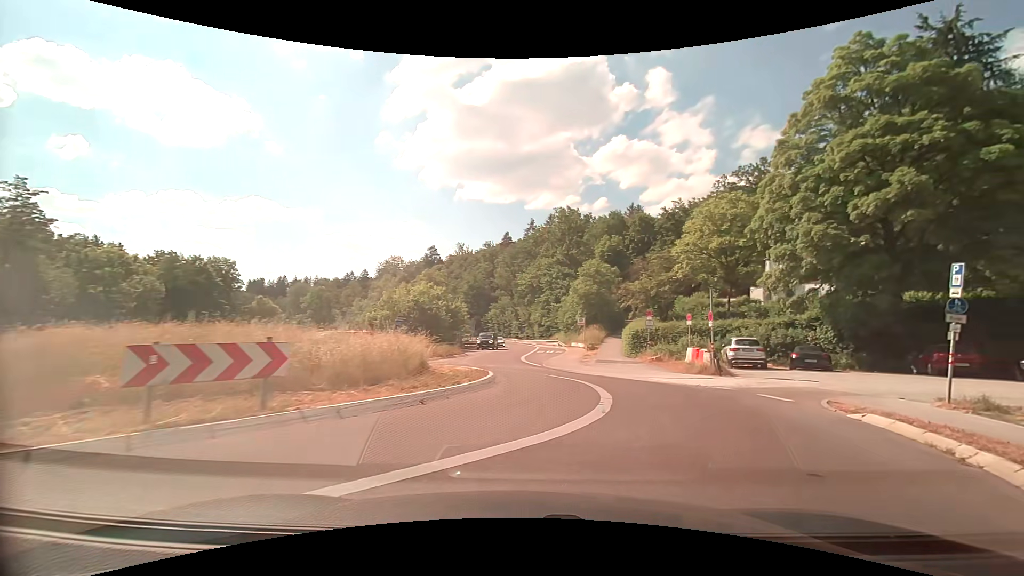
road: secondary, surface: asphalt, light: Day
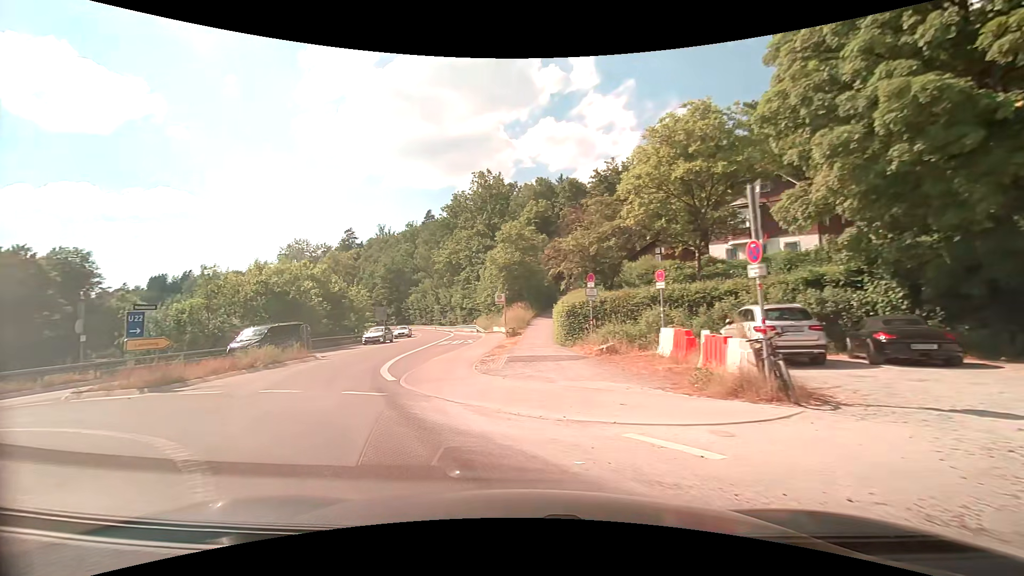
(+2.6, +13.9) m; +6°
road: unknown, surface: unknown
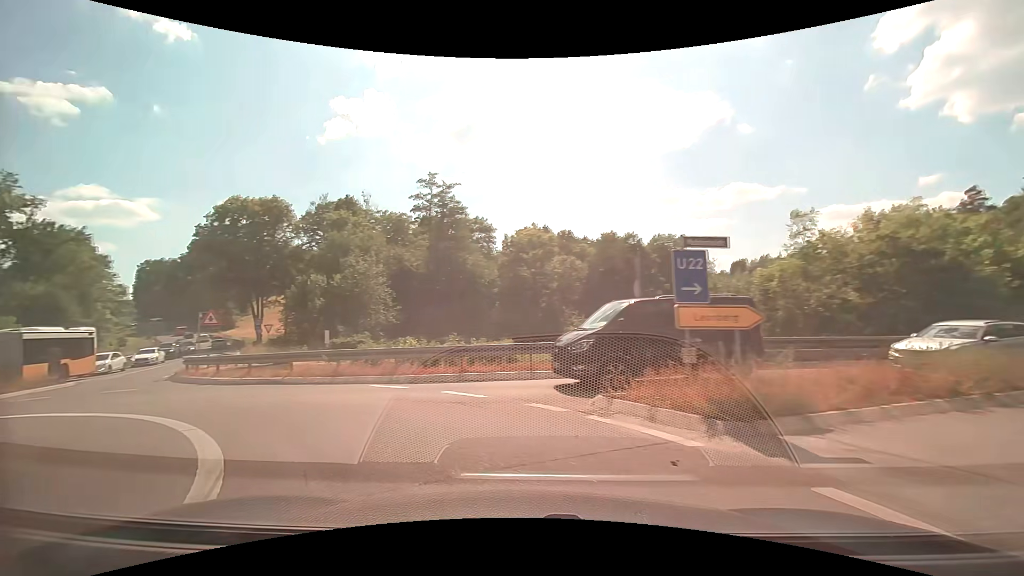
(-5.8, +11.0) m; -59°
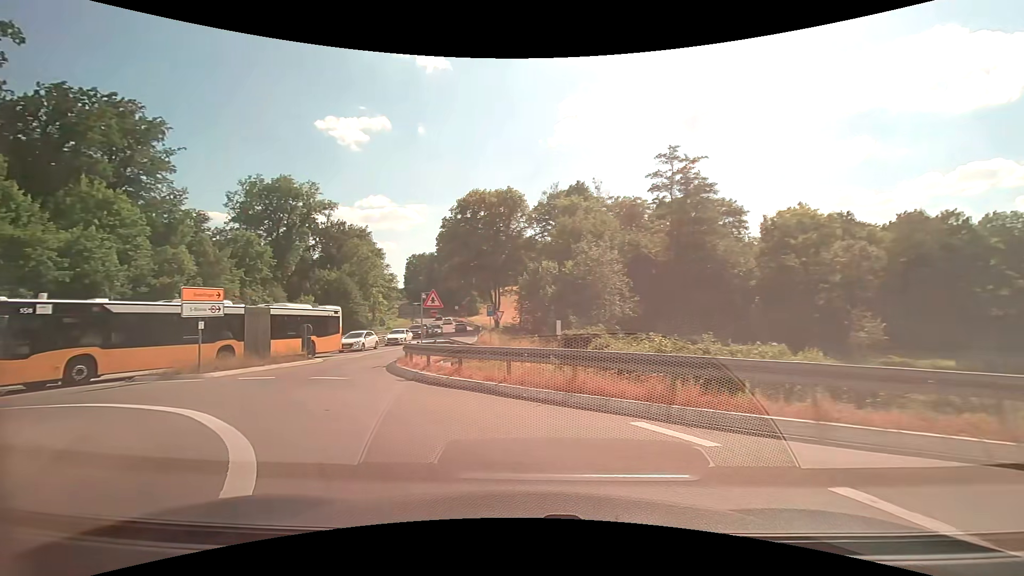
(-1.6, +6.1) m; -26°
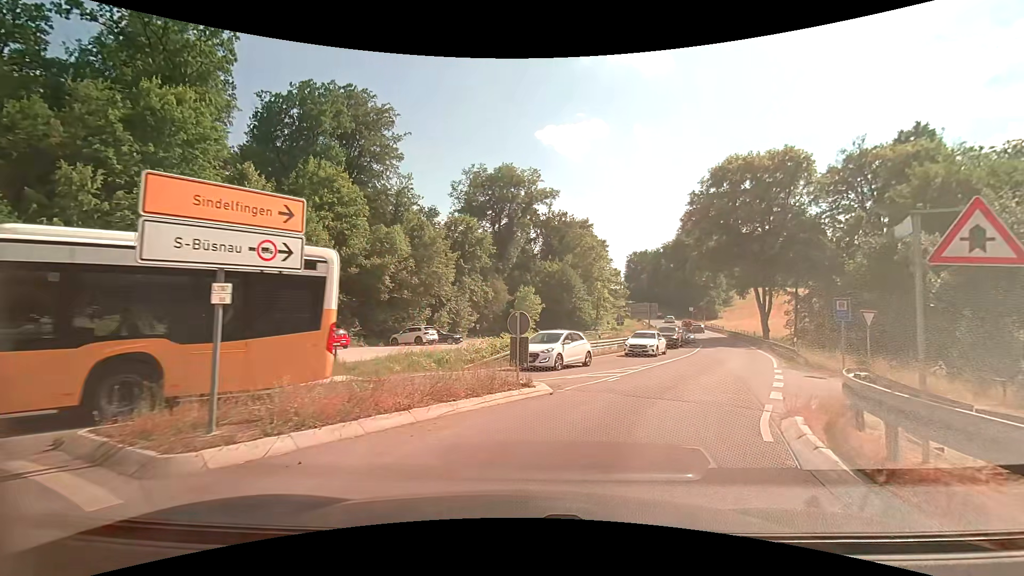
(-5.3, +14.0) m; -25°
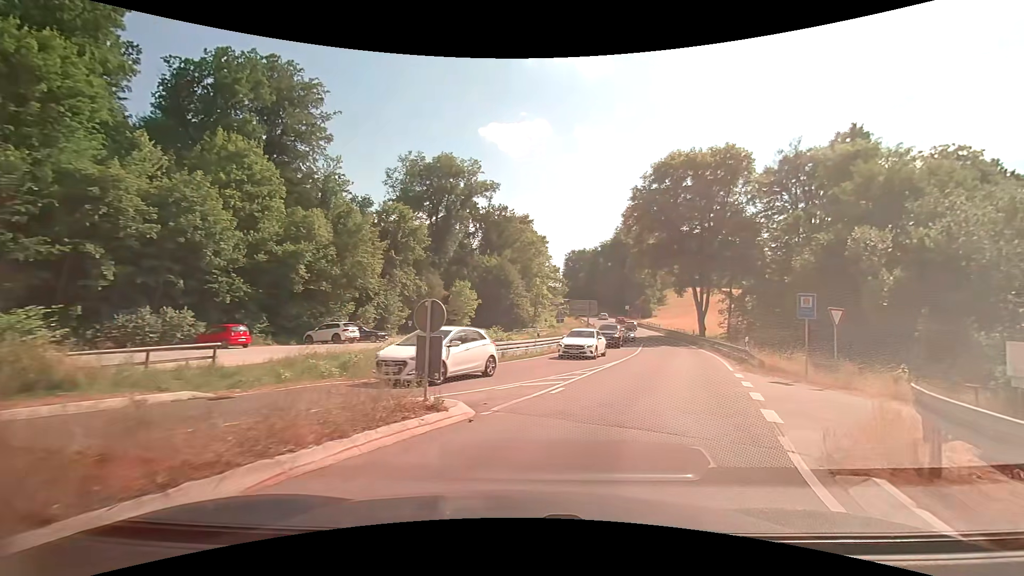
(+0.2, +3.7) m; +7°
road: secondary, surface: asphalt
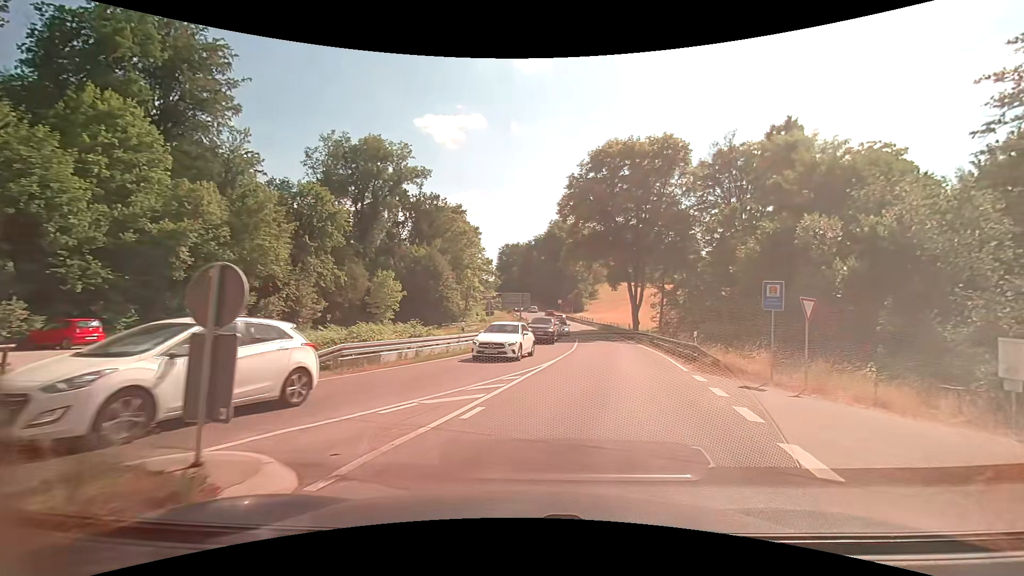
(+0.3, +4.0) m; +8°
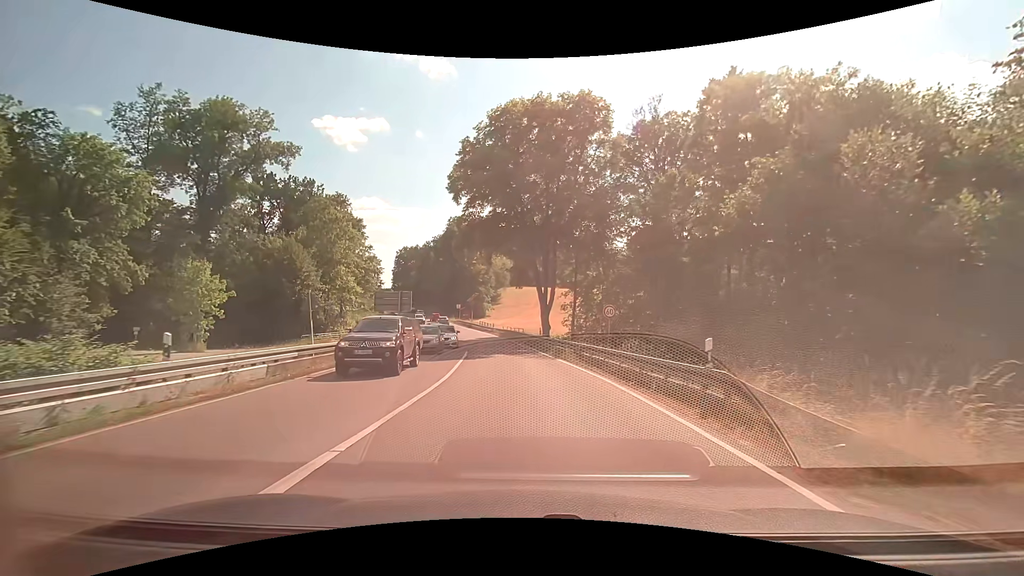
(+1.8, +13.6) m; +11°
(0, +10) (-1, +20) (-1, +30) (-3, +40) (-4, +50) (-6, +60) (-9, +69) (-12, +79) (-15, +88) (-18, +98) m
